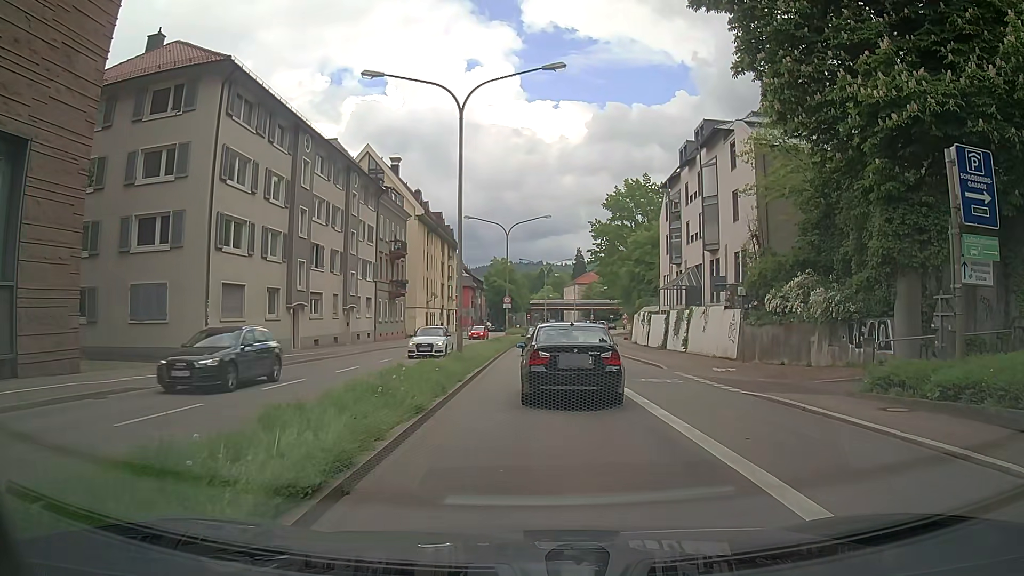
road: primary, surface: asphalt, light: Day
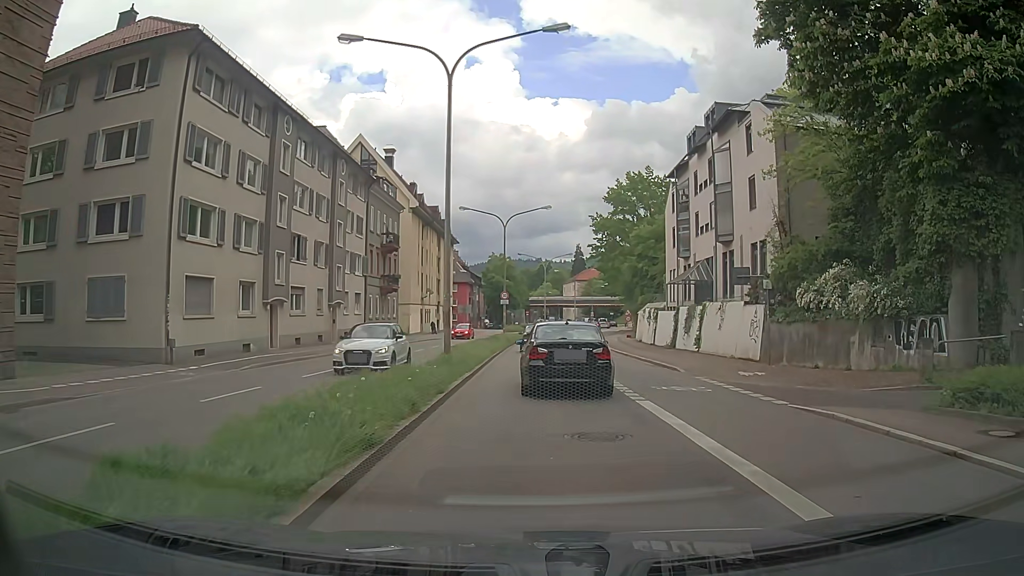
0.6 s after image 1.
(0.0, +3.1) m; -1°
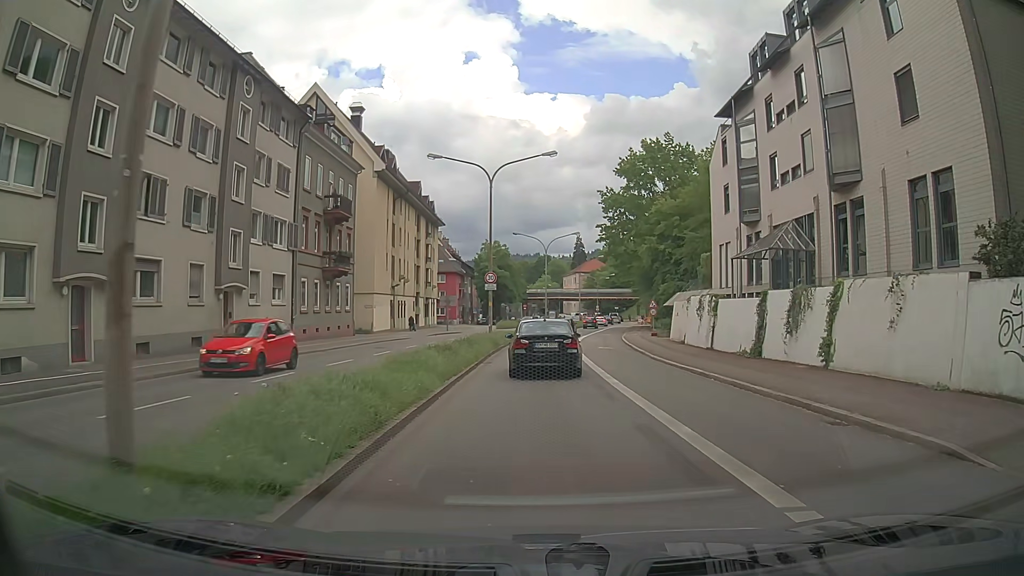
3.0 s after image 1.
(0.0, +15.5) m; 0°
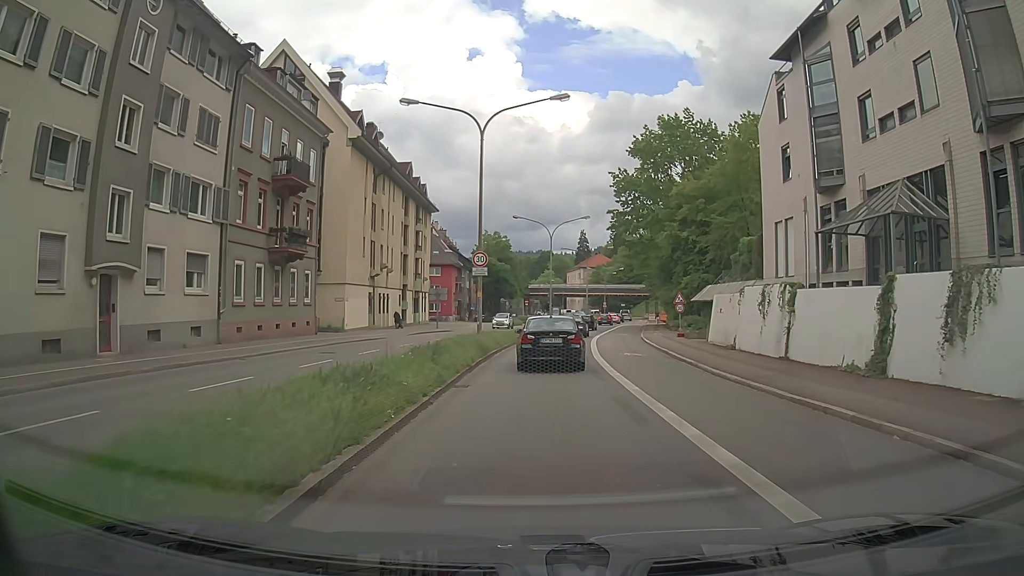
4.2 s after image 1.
(-0.1, +9.1) m; 0°
